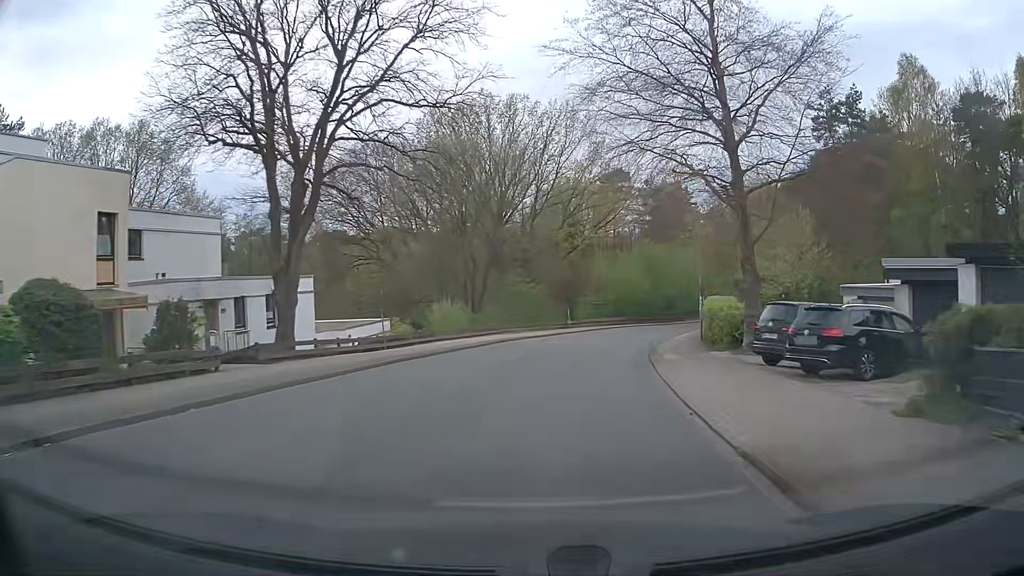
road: unclassified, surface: asphalt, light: Day
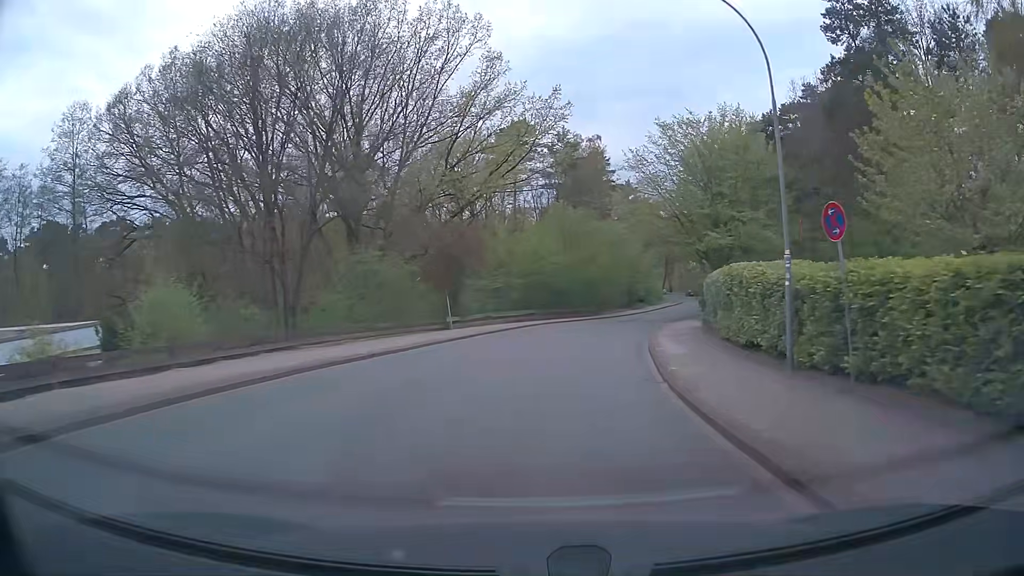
(+1.9, +22.0) m; +9°
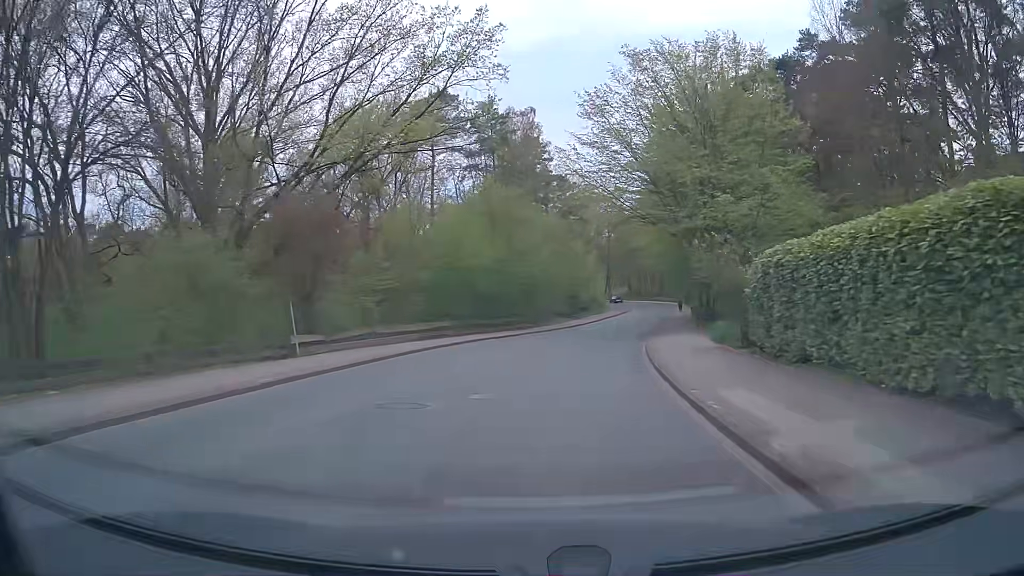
(+0.8, +14.4) m; +6°
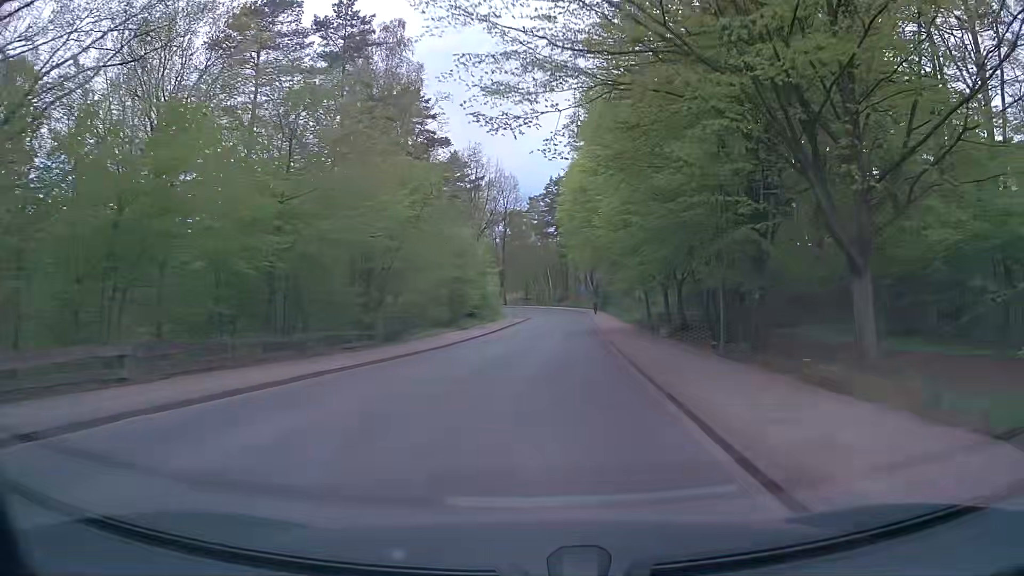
(+1.6, +21.9) m; +9°
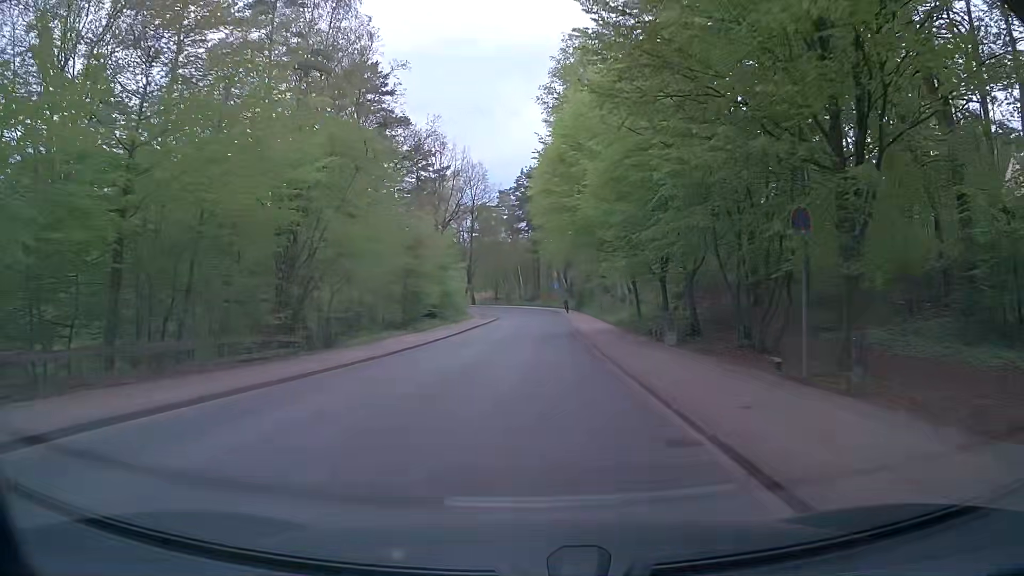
(+0.2, +7.4) m; +2°
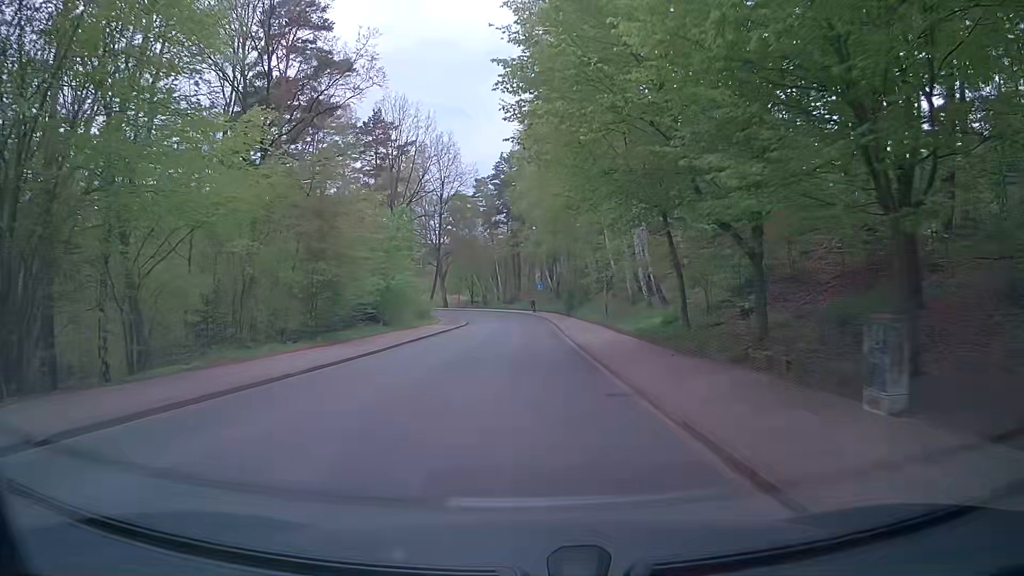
(+0.3, +15.3) m; +2°
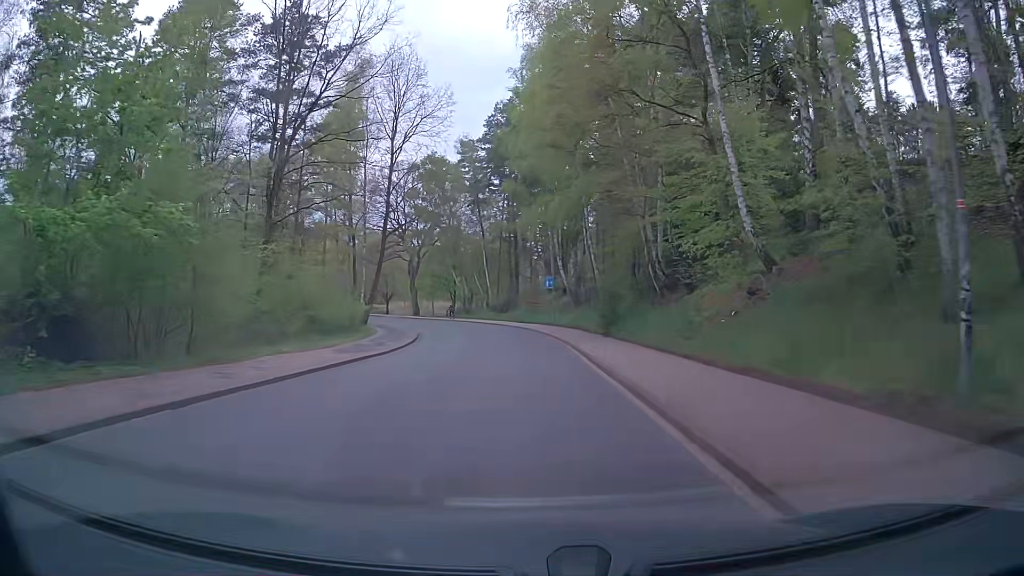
(-0.2, +31.2) m; 0°
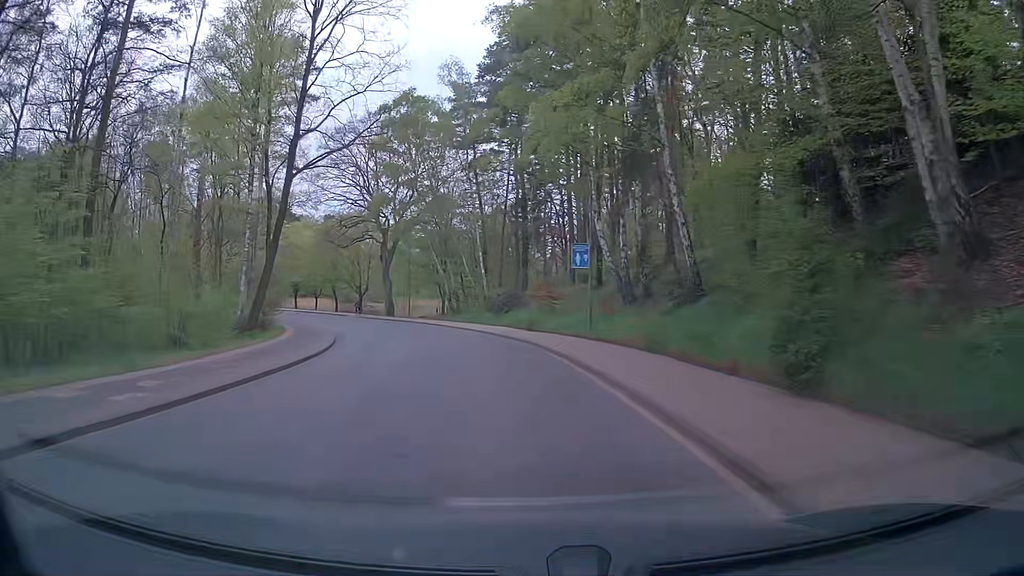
(+0.1, +22.3) m; -1°
(0, +10) (-1, +20) (-3, +30) (-6, +39) (-10, +49) (-14, +57) (-20, +66) (-26, +74) (-33, +81) (-41, +87) m
